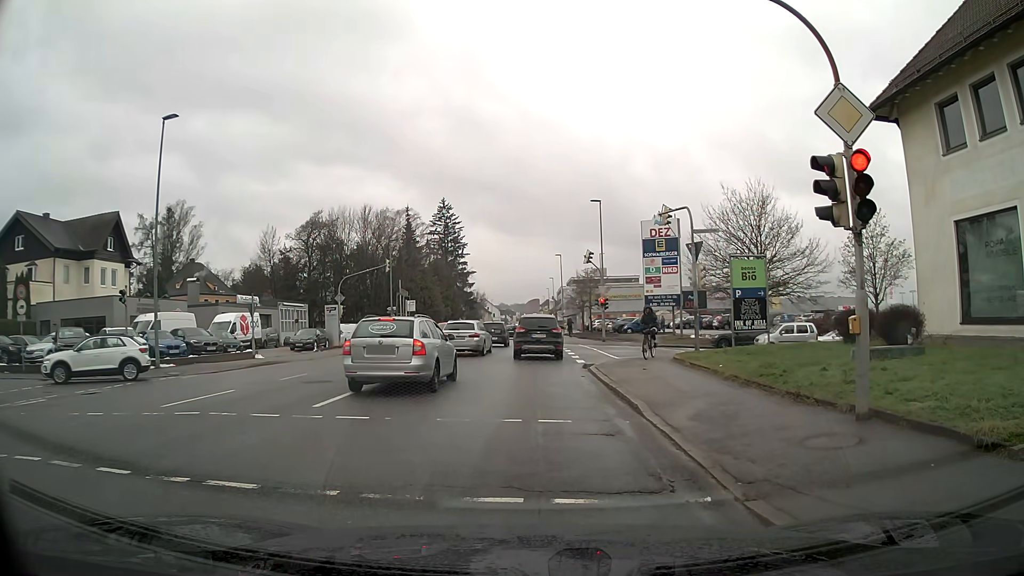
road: tertiary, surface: asphalt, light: Day
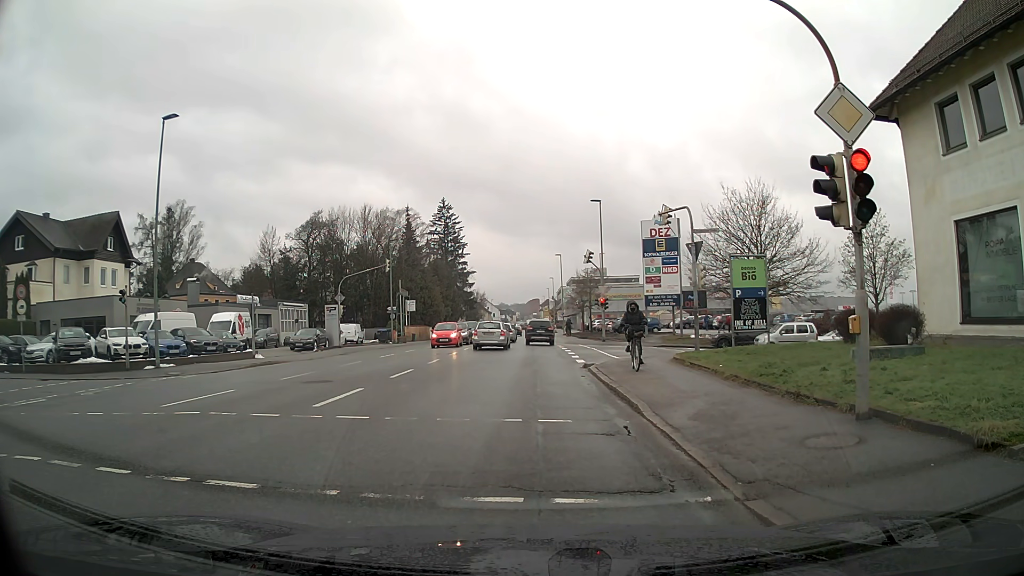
(0.0, +0.1) m; 0°
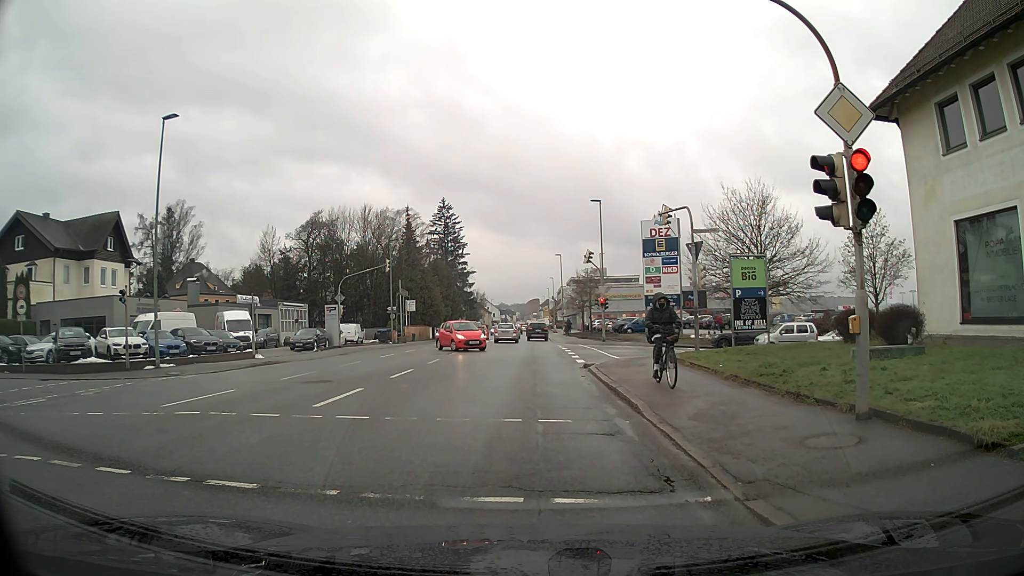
(0.0, 0.0) m; 0°
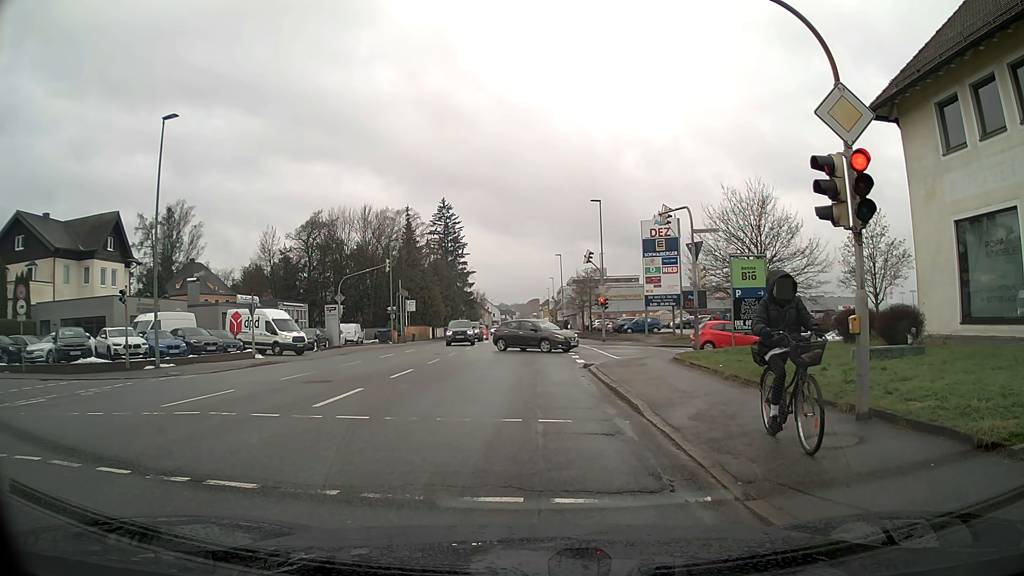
(0.0, 0.0) m; 0°
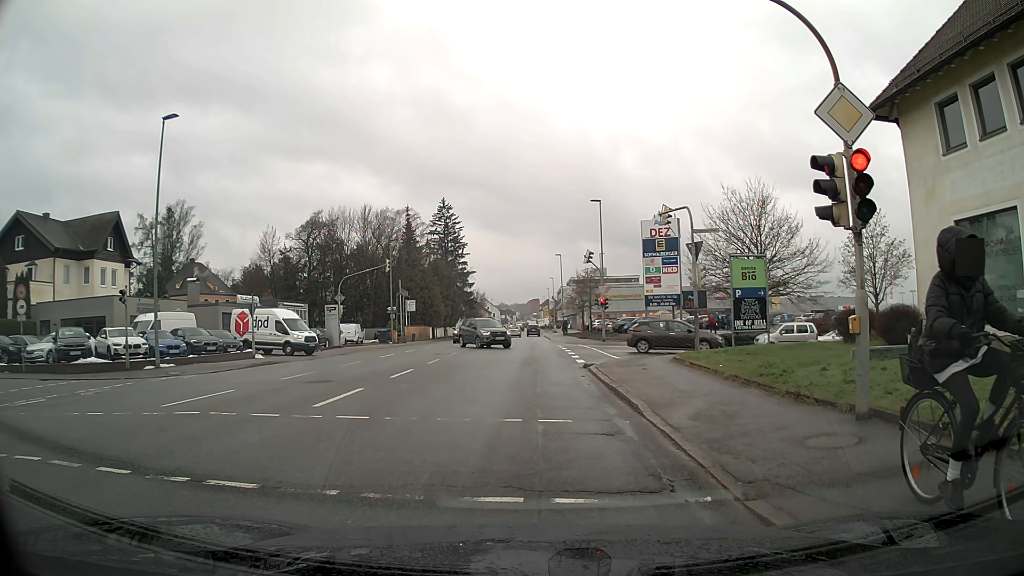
(0.0, 0.0) m; 0°
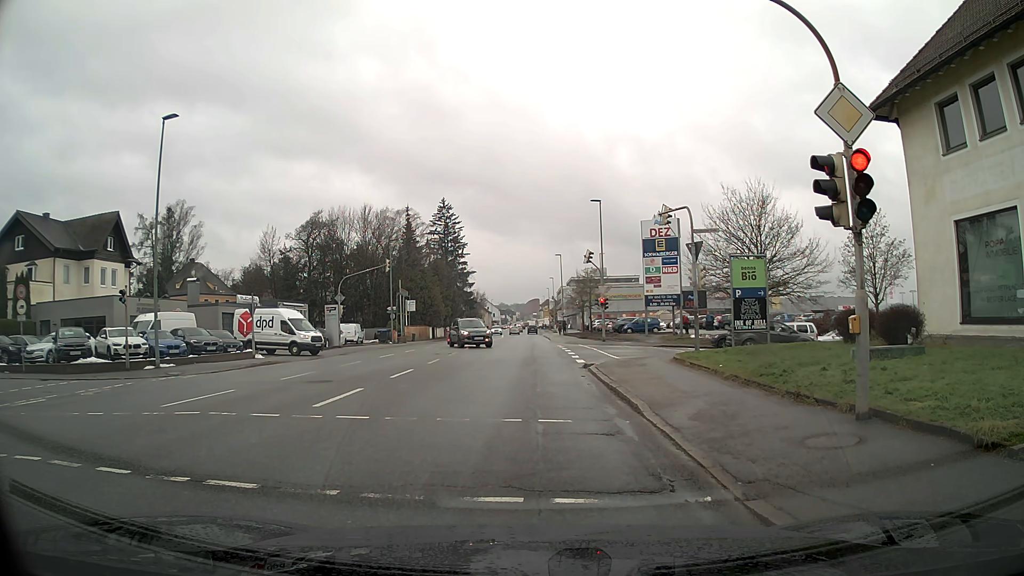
(0.0, 0.0) m; 0°
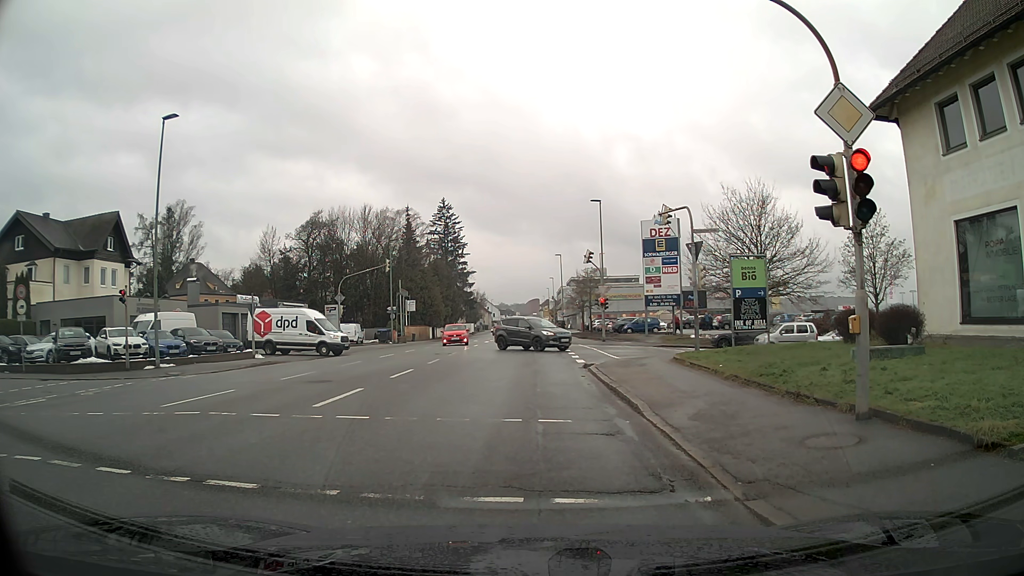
(0.0, 0.0) m; 0°
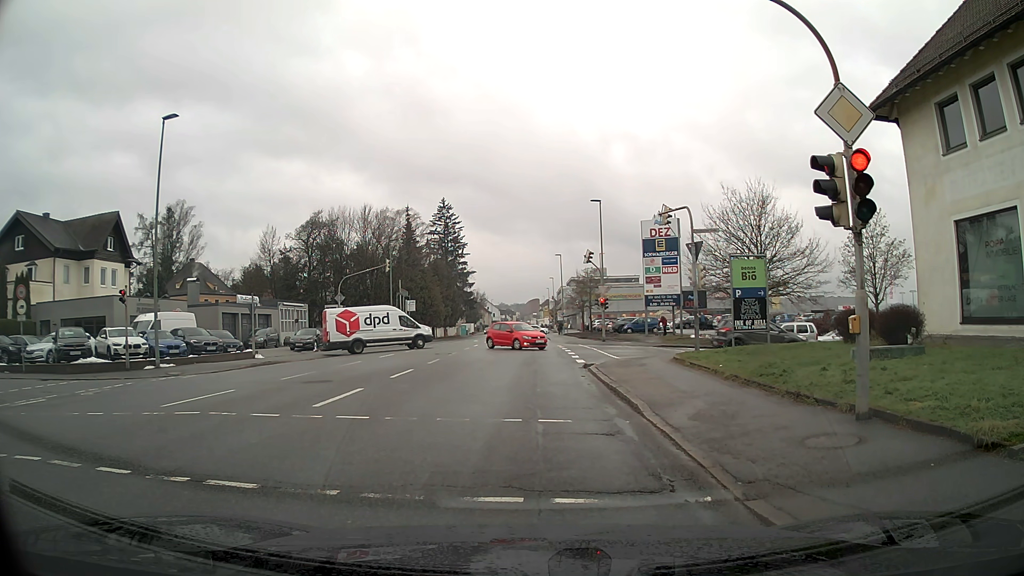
(0.0, 0.0) m; 0°
(0, +10) (0, +20) (+4, +29) (+13, +31) (+23, +31) (+33, +32) (+43, +33) (+53, +35) (+62, +38) (+69, +46) m
